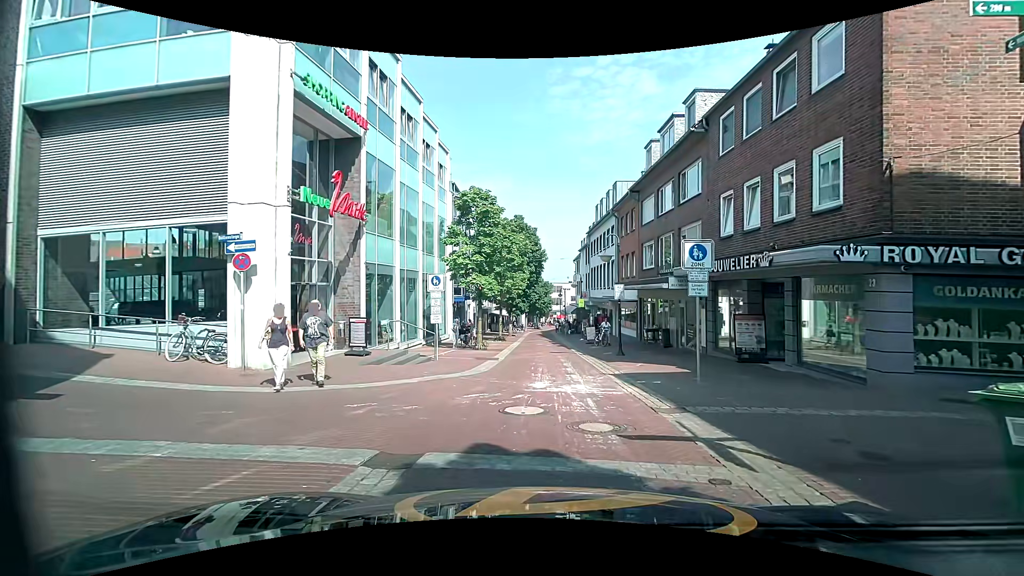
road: residential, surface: paving_stones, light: Day
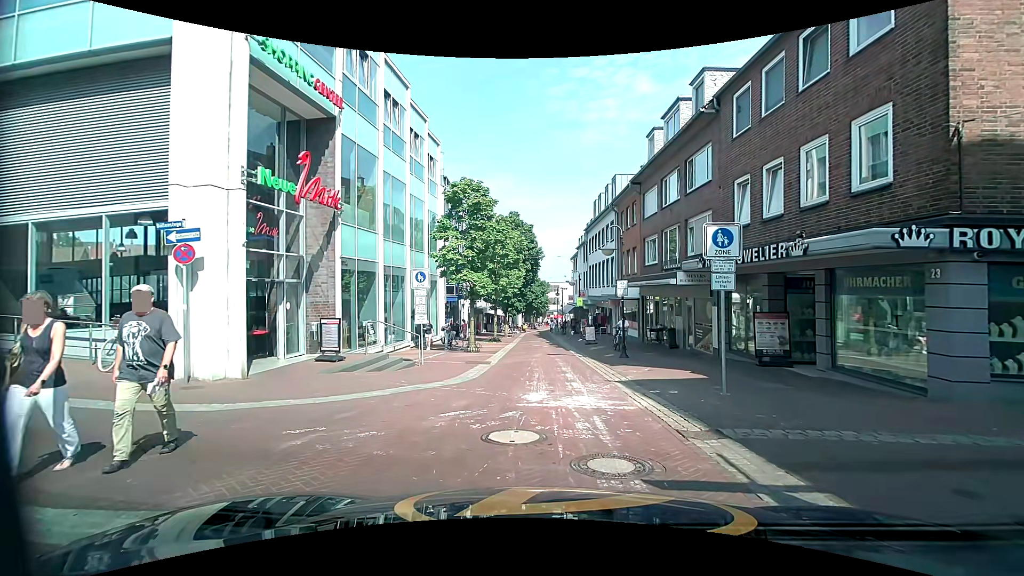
(0.0, +1.7) m; 0°
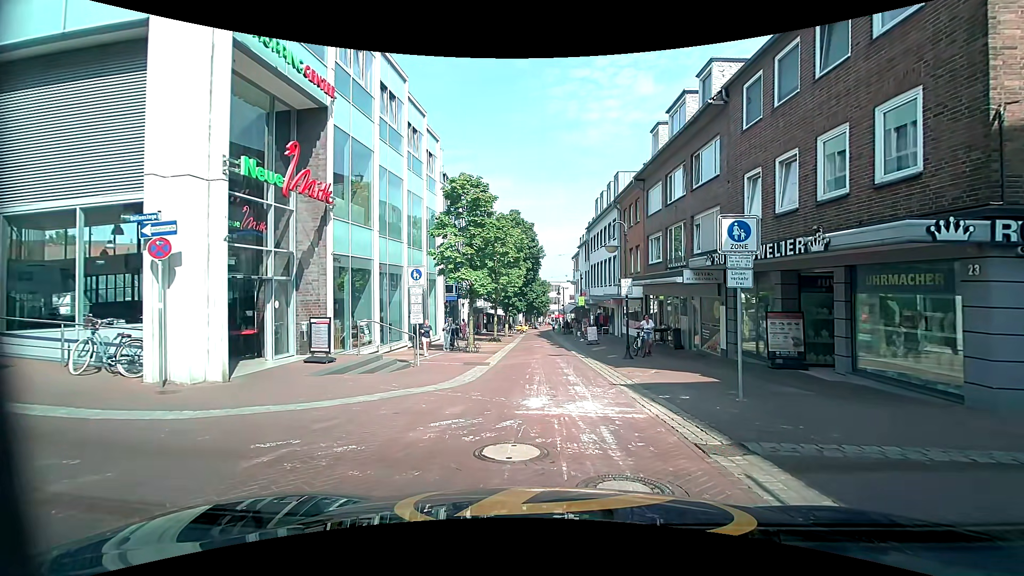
(0.0, +0.7) m; 0°
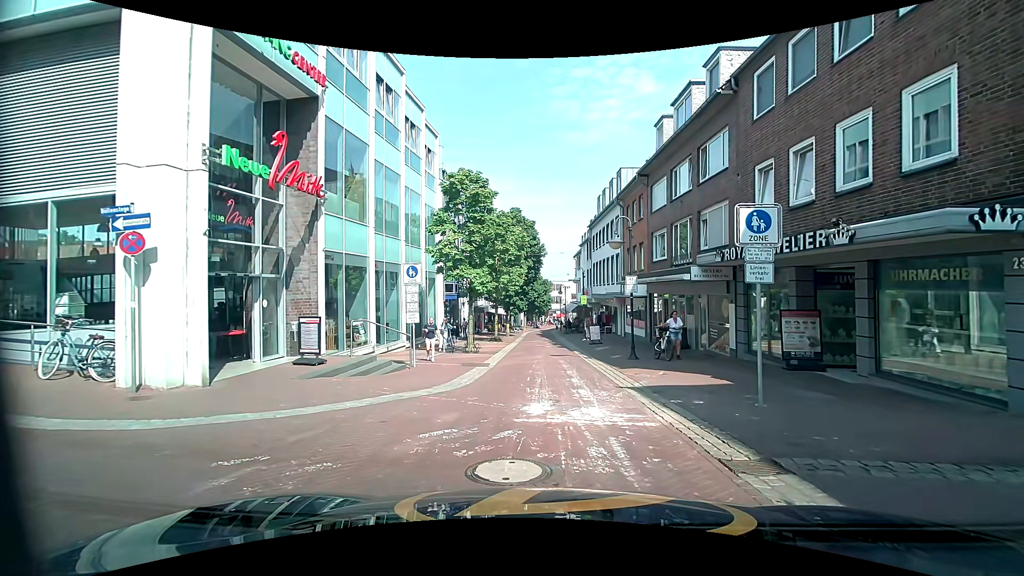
(0.0, +0.7) m; 0°
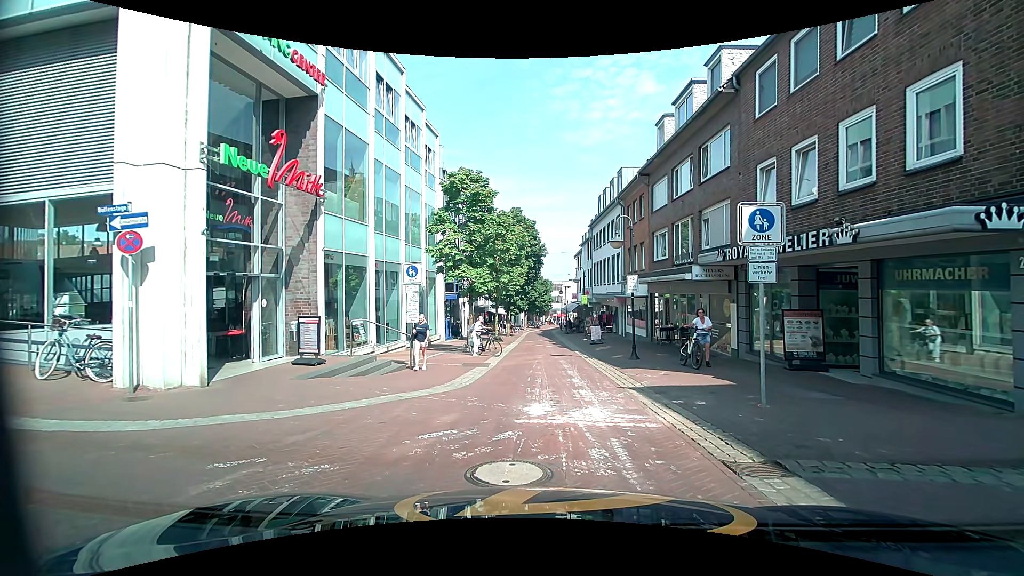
(0.0, +0.1) m; 0°
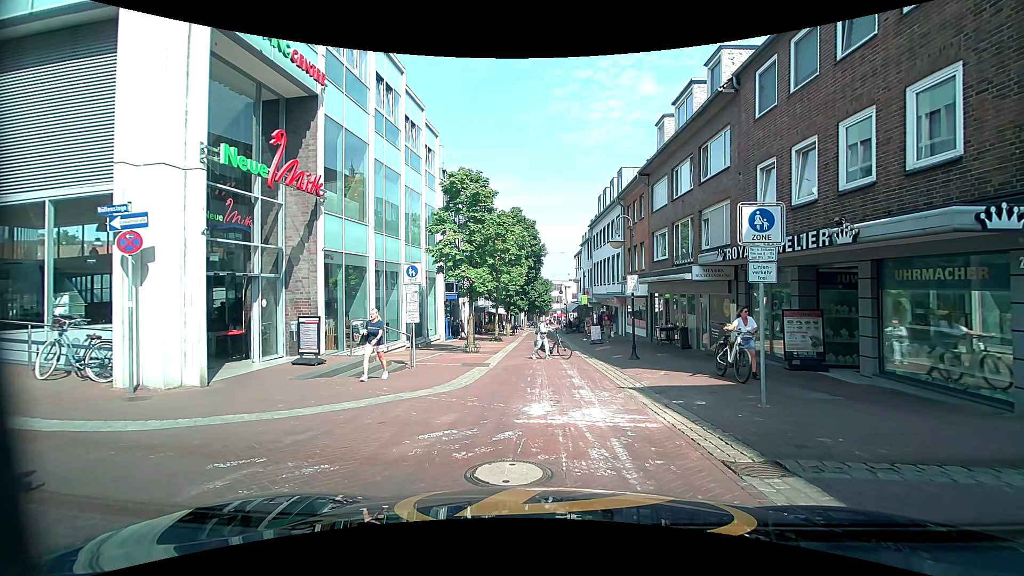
(0.0, 0.0) m; 0°
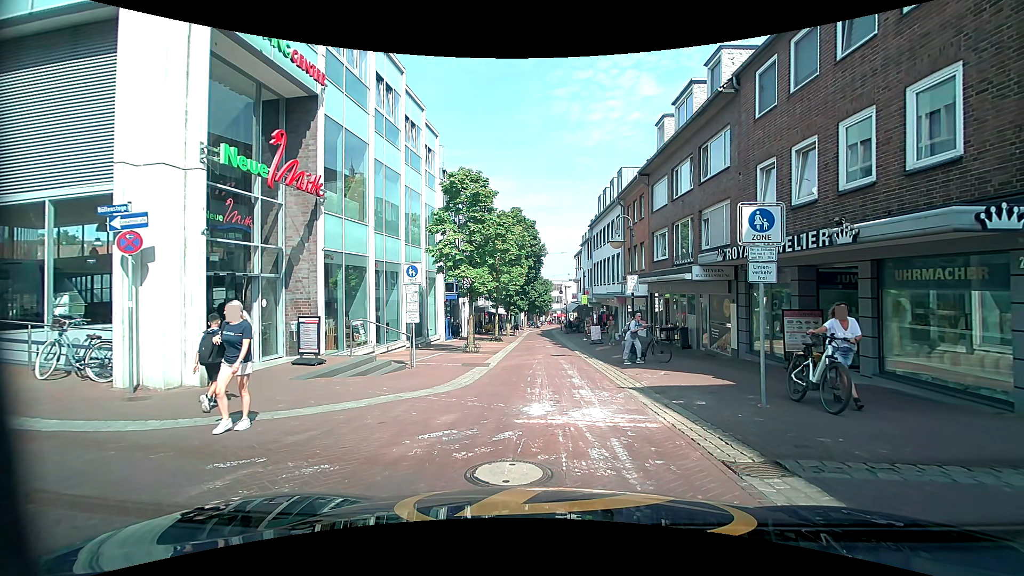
(0.0, 0.0) m; 0°
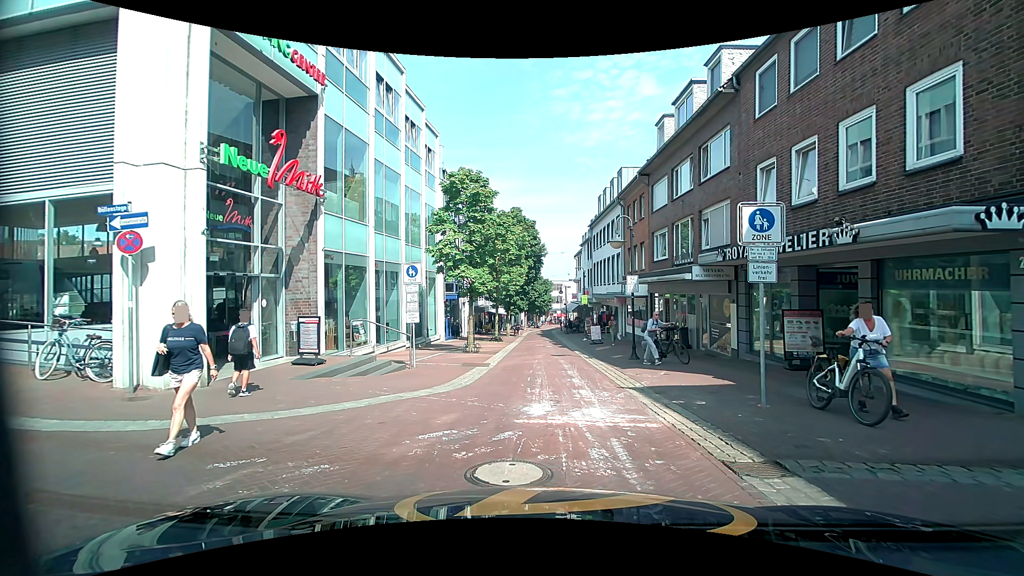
(0.0, 0.0) m; 0°
